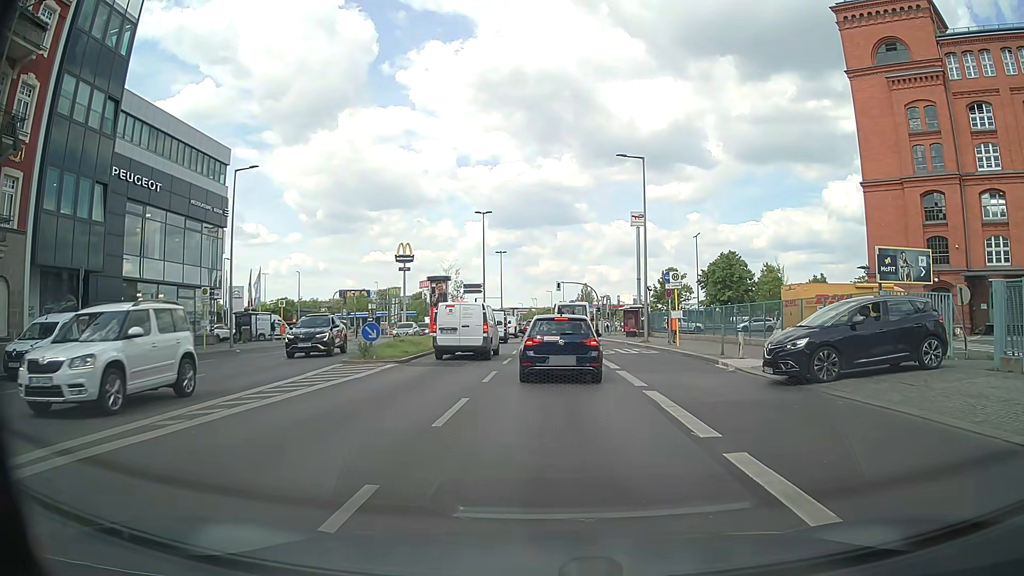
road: secondary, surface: asphalt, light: Day
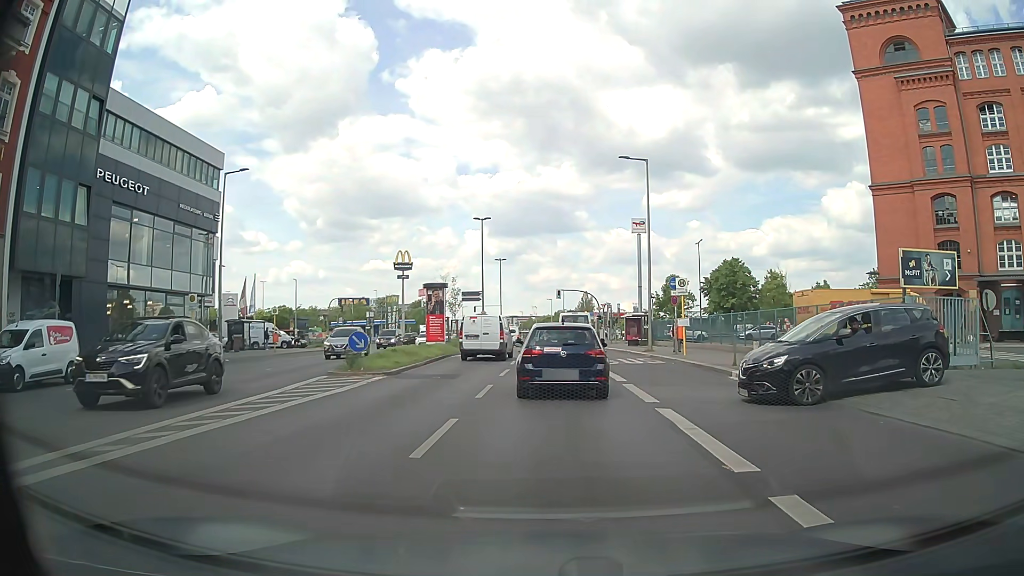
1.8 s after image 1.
(0.0, +1.4) m; 0°
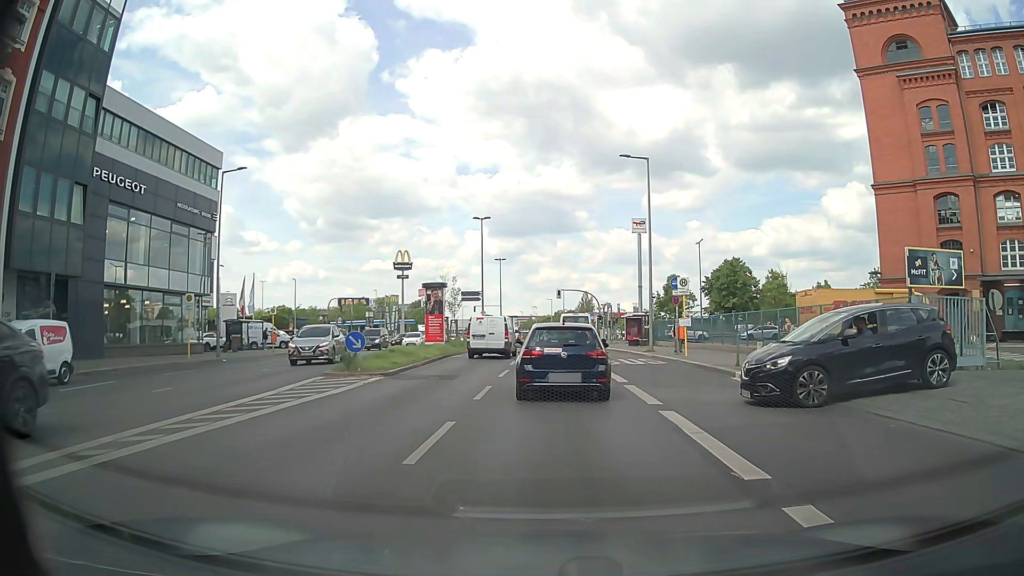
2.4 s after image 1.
(0.0, +0.3) m; 0°
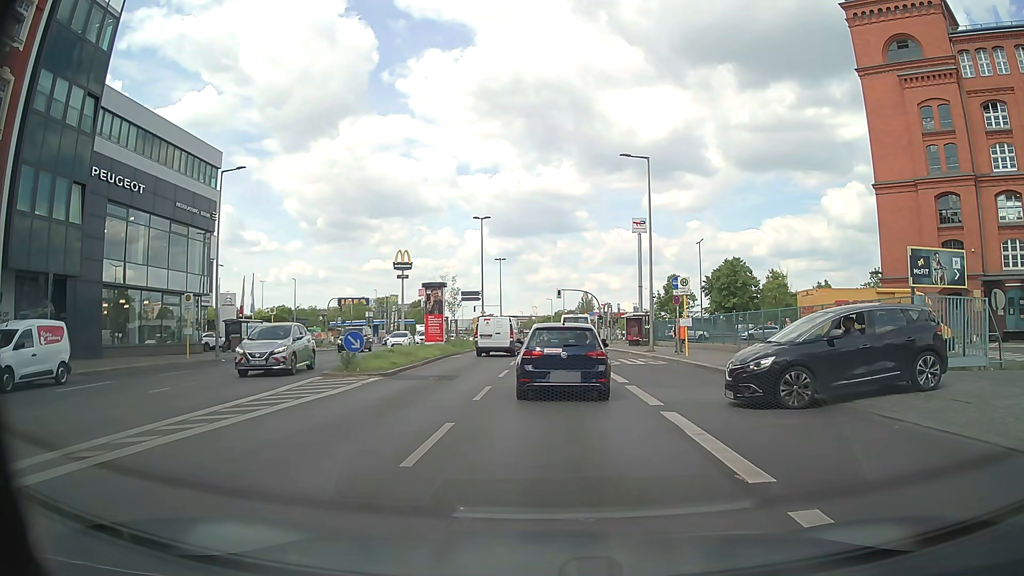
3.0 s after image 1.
(0.0, +0.1) m; 0°
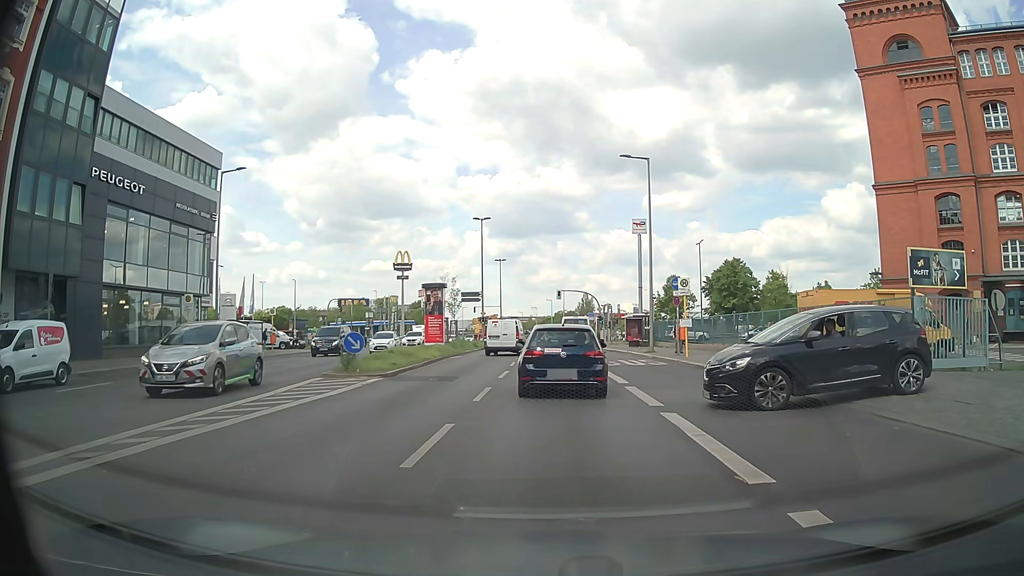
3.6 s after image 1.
(0.0, +0.1) m; 0°
